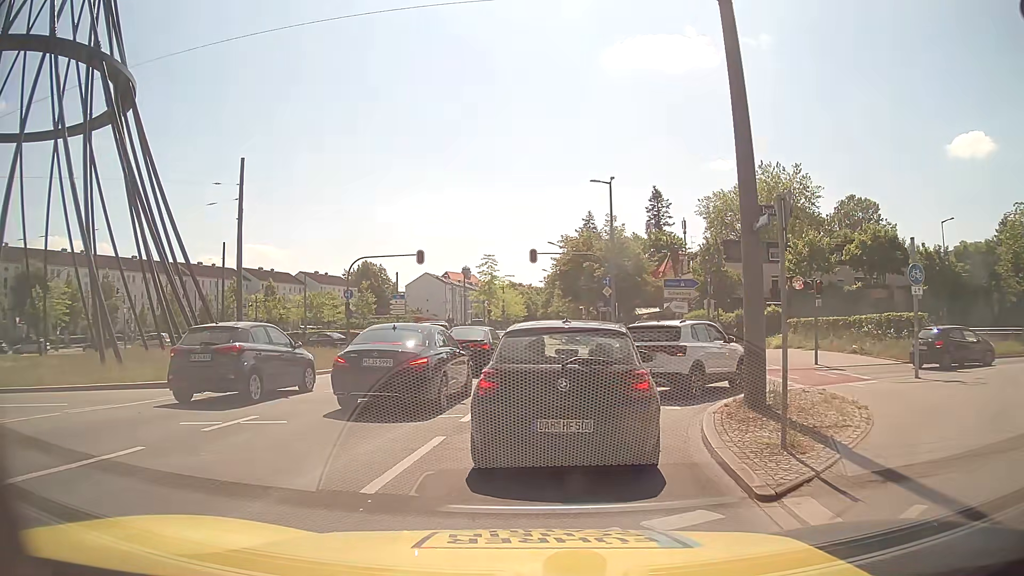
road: primary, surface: asphalt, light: Day
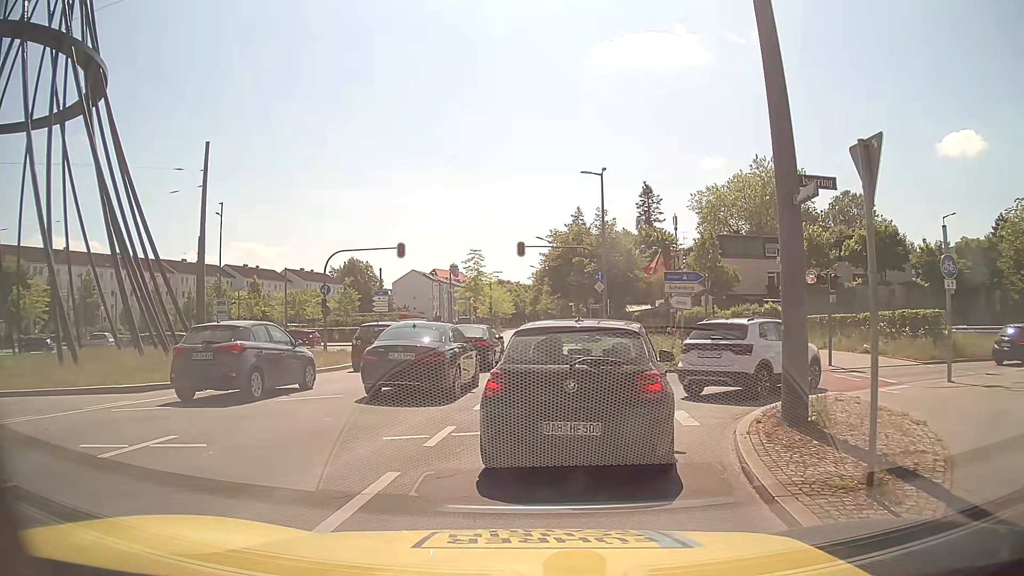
(0.0, +2.3) m; +1°
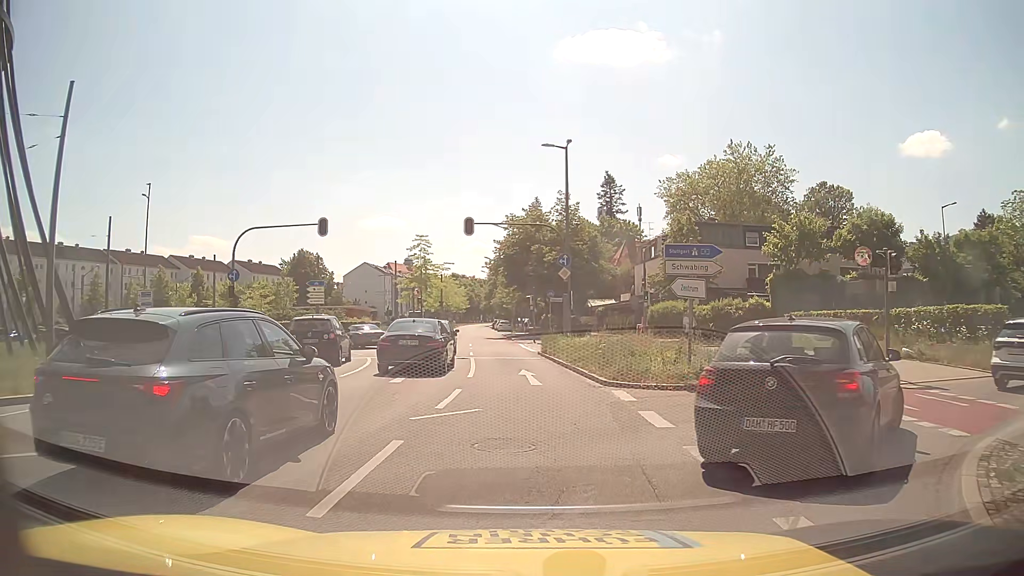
(+0.1, +6.6) m; +3°
(+2, +10) (+11, +14) (+21, +16) (+31, +18) (+40, +20) (+50, +22) (+60, +24) (+70, +26) (+80, +28) (+89, +31) m
